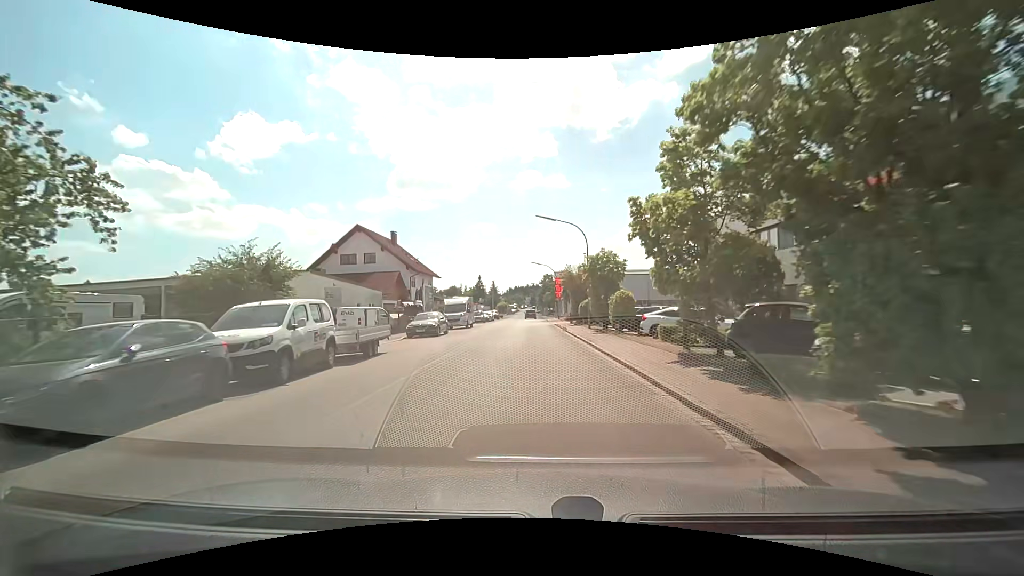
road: unclassified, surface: asphalt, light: Day
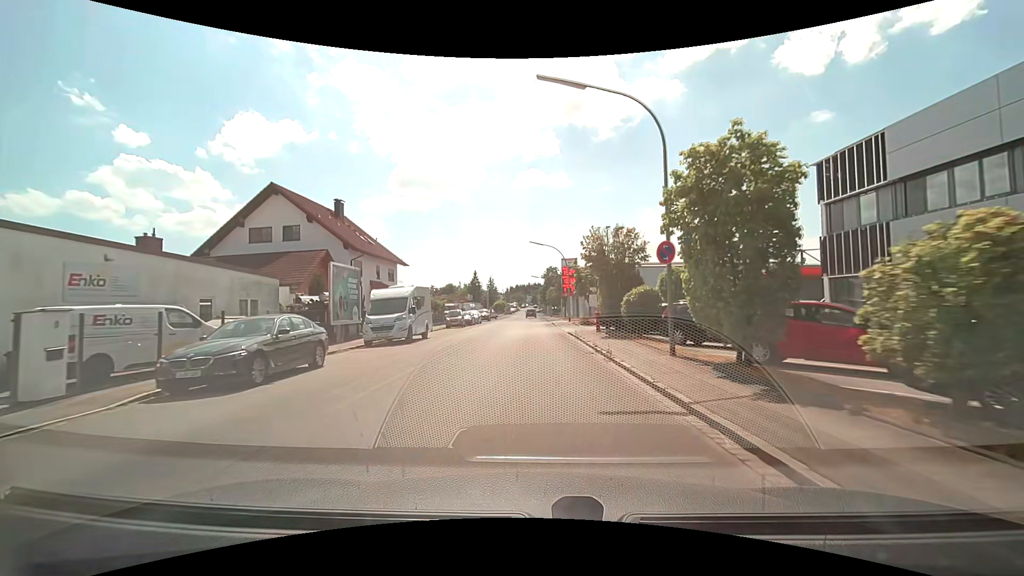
(+0.1, +19.2) m; 0°
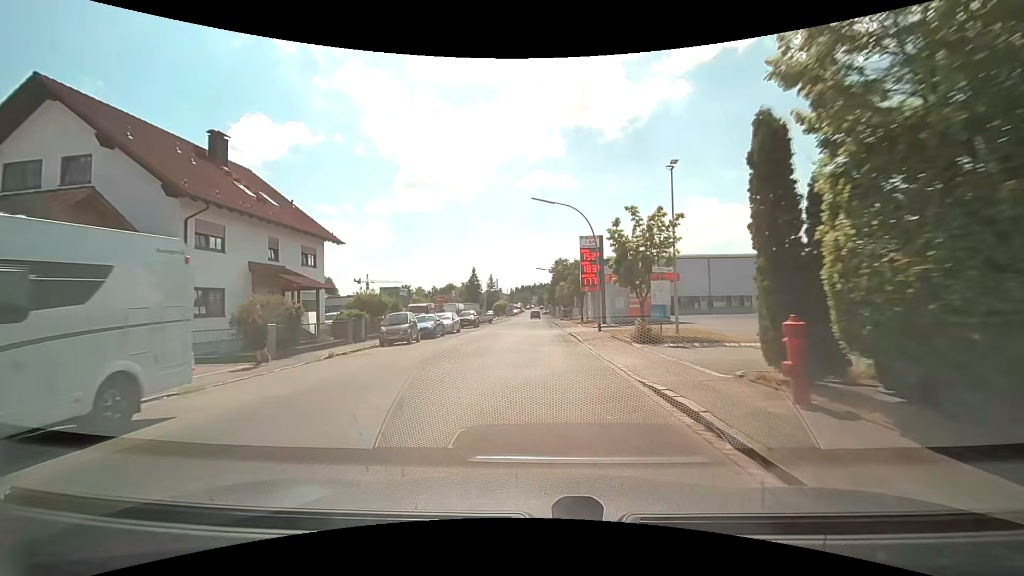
(-0.1, +19.3) m; 0°
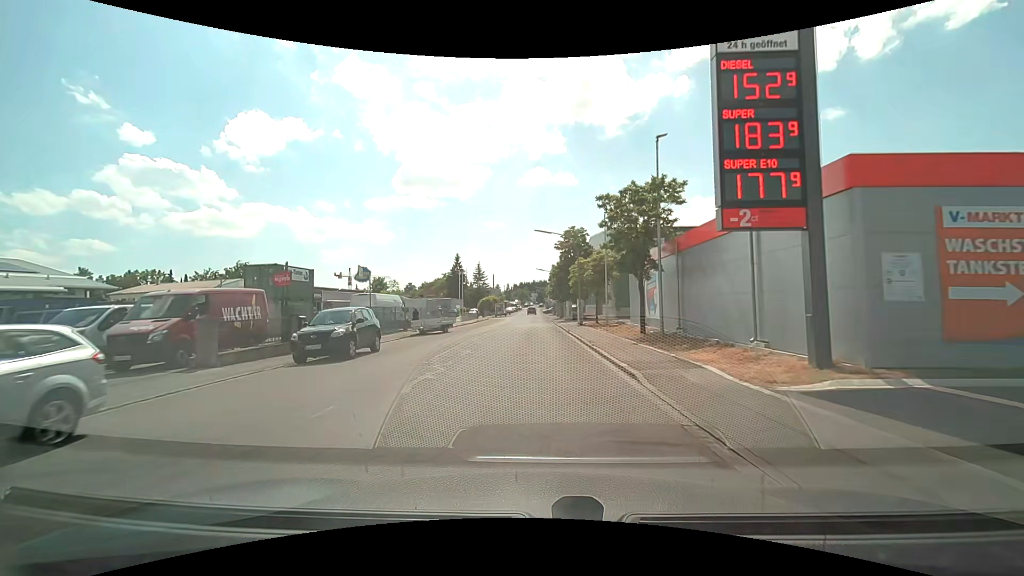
(-0.3, +31.5) m; 0°
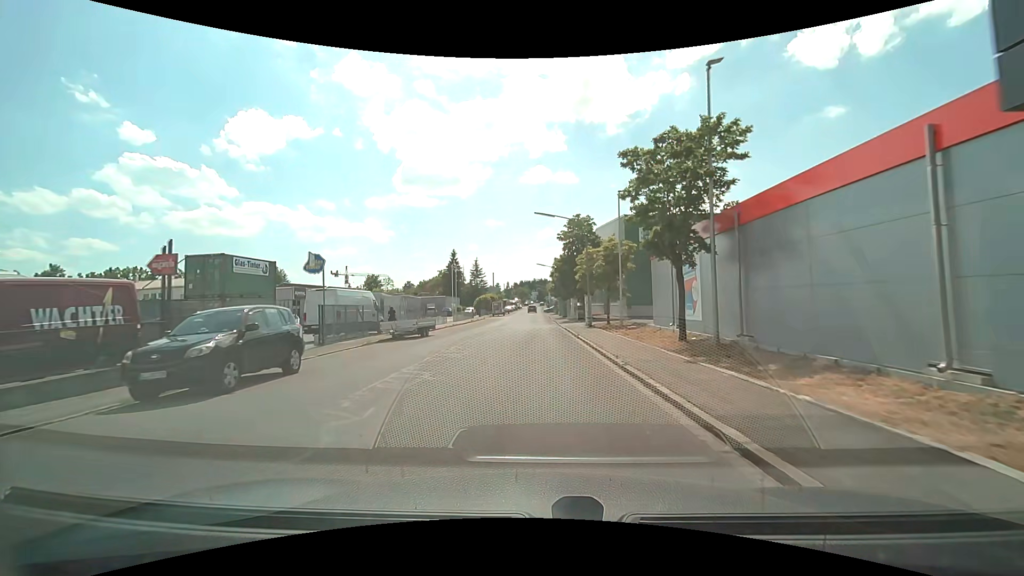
(0.0, +6.3) m; -1°
(0, +10) (0, +20) (0, +30) (0, +40) (0, +50) (0, +60) (0, +70) (0, +80) (0, +90) (-1, +100) m
